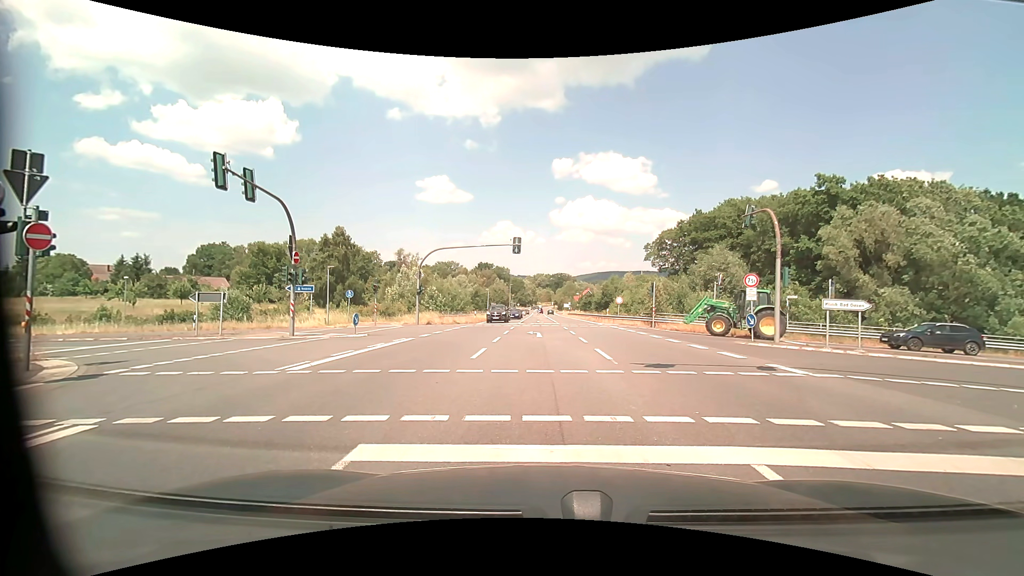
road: secondary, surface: asphalt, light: Day
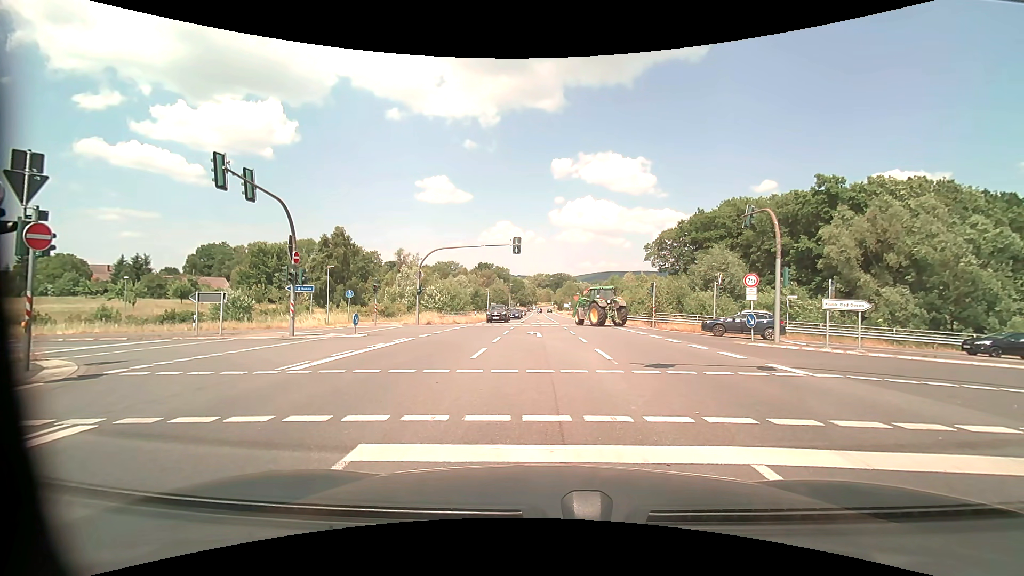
(0.0, 0.0) m; 0°
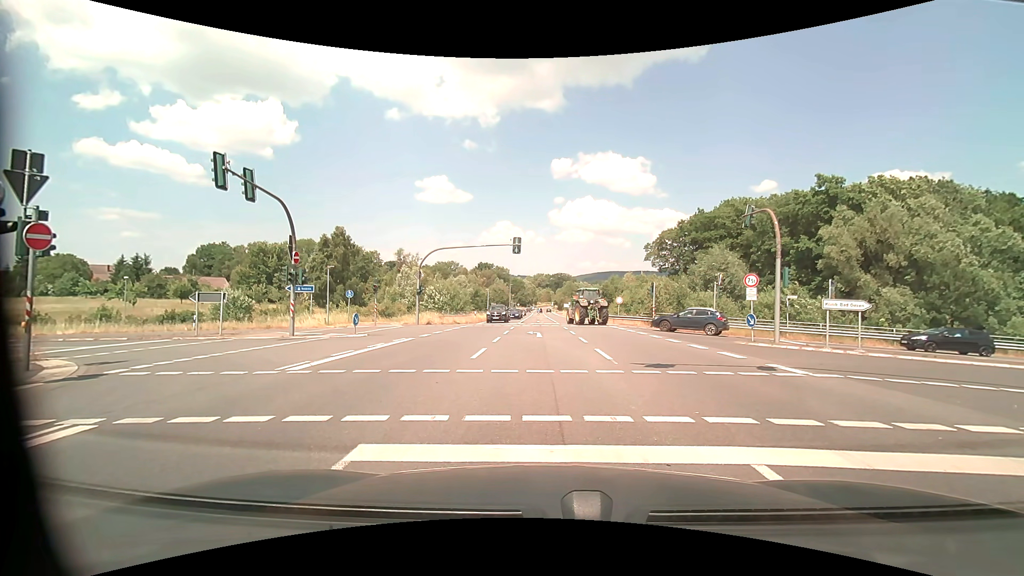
(0.0, 0.0) m; 0°
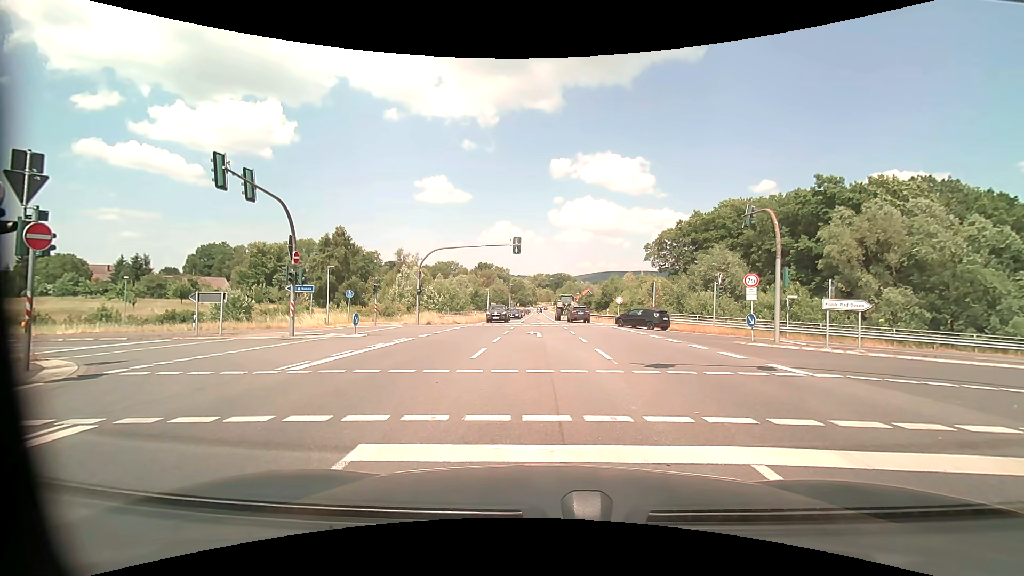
(0.0, 0.0) m; 0°
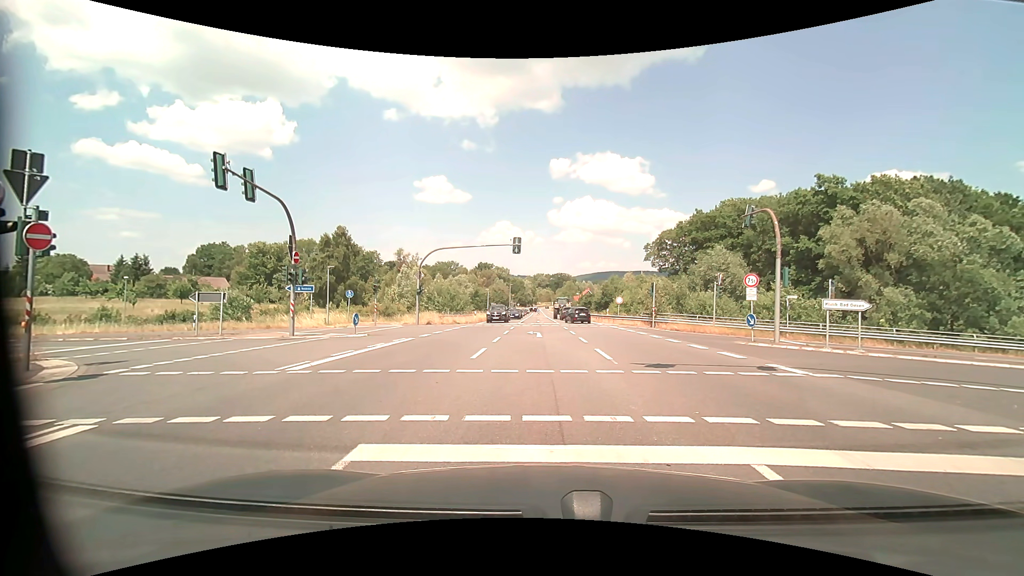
(0.0, 0.0) m; 0°
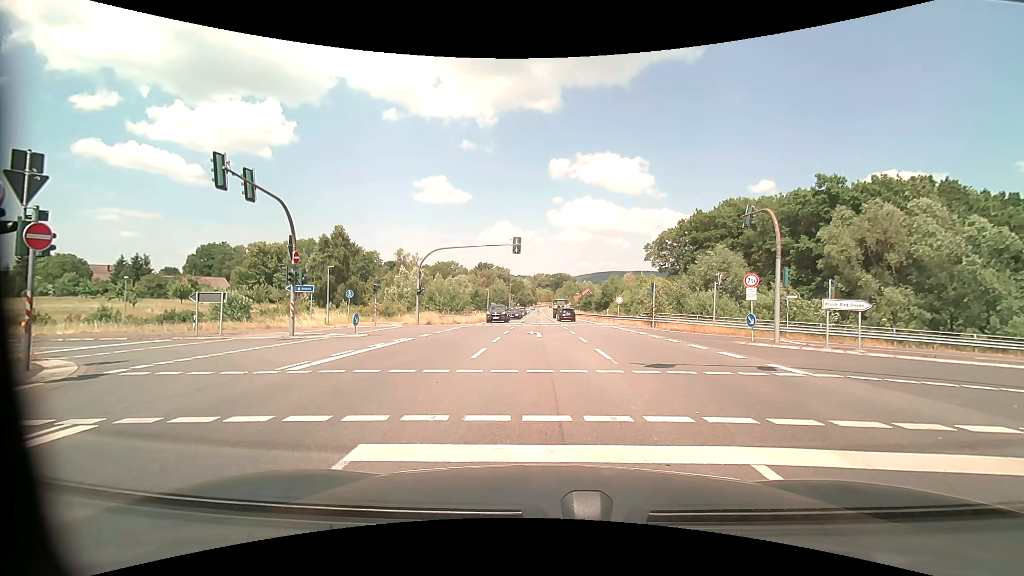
(0.0, 0.0) m; 0°
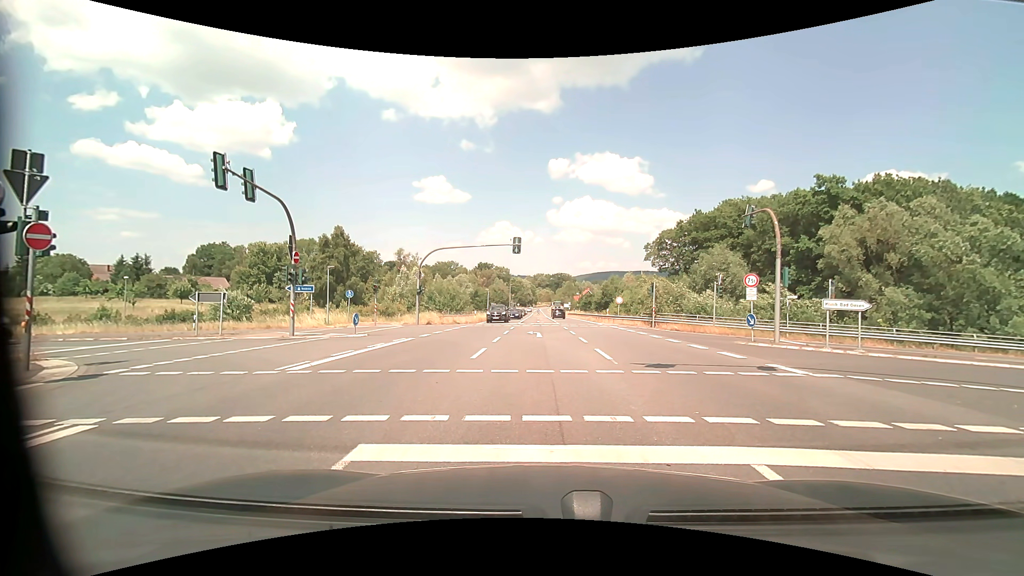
(0.0, 0.0) m; 0°
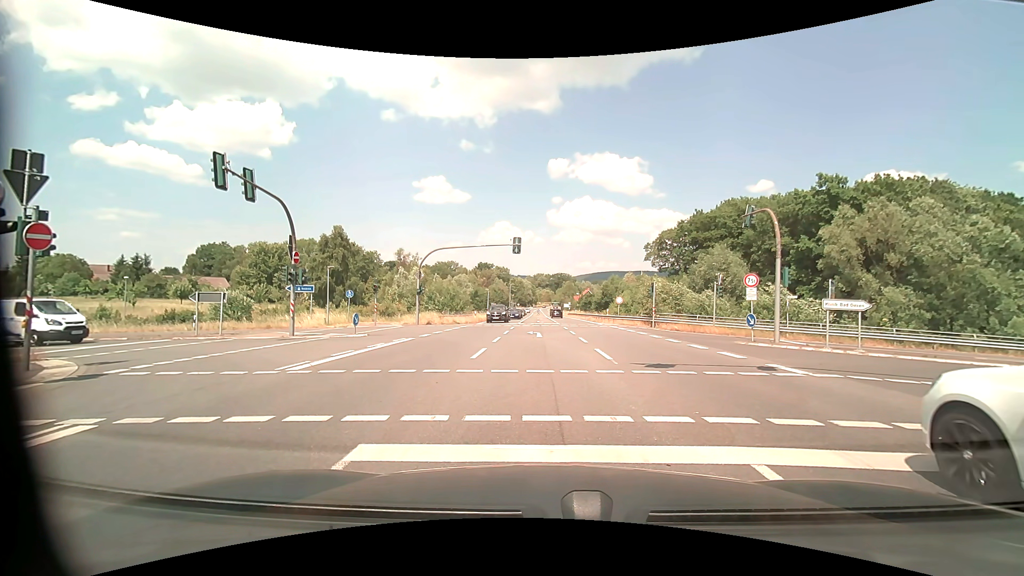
(0.0, 0.0) m; 0°
(0, +10) (0, +20) (-5, +29) (-14, +32) (-24, +32) (-34, +32) (-44, +31) (-54, +30) (-64, +29) (-74, +28) m
